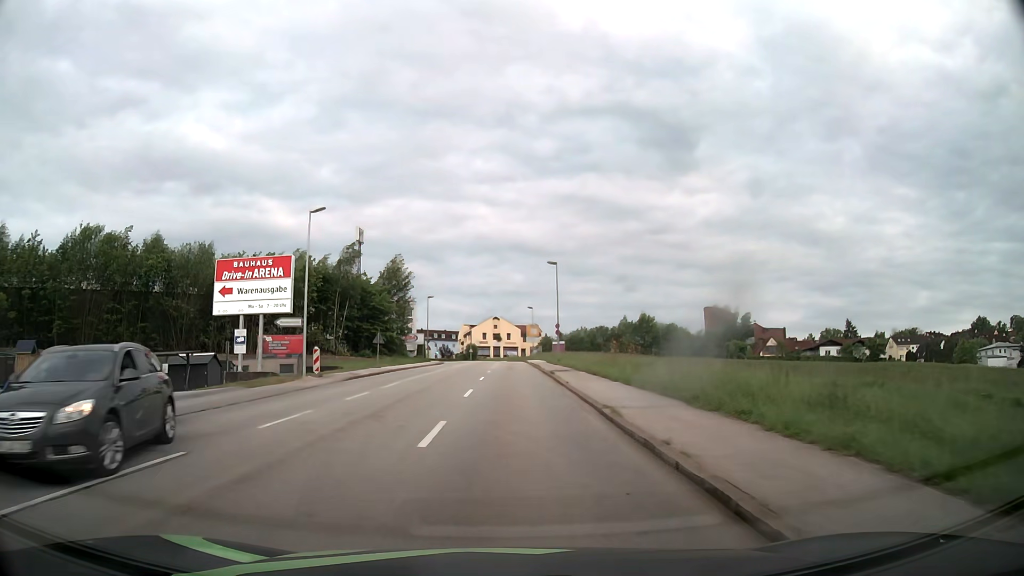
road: tertiary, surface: asphalt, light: Day
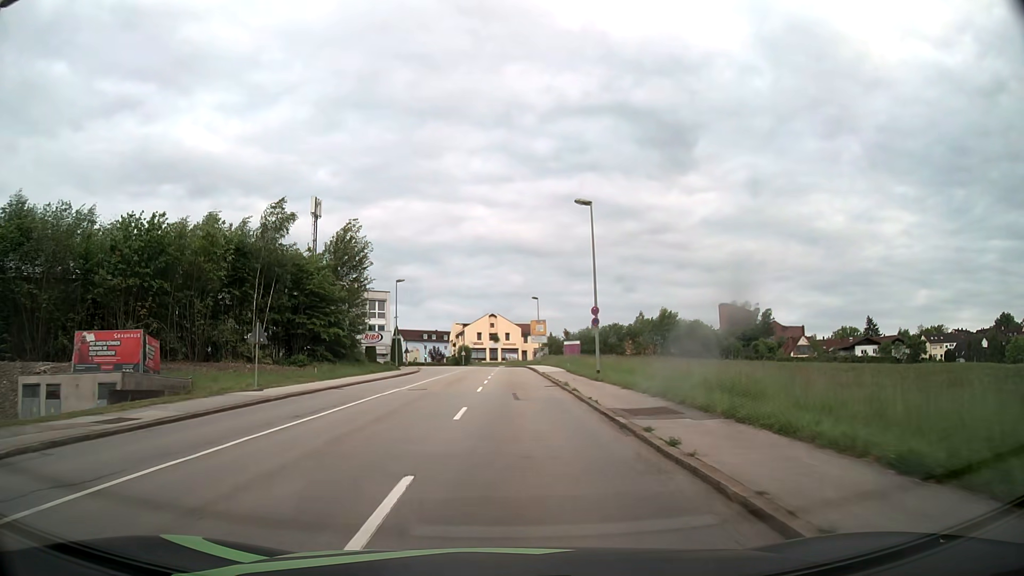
(0.0, +23.0) m; 0°
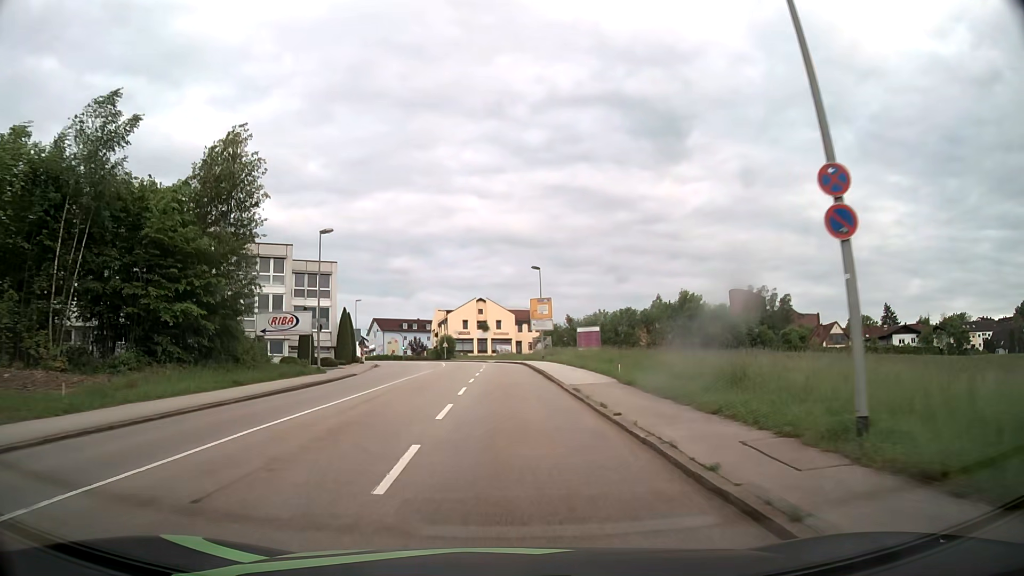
(+0.1, +23.0) m; 0°
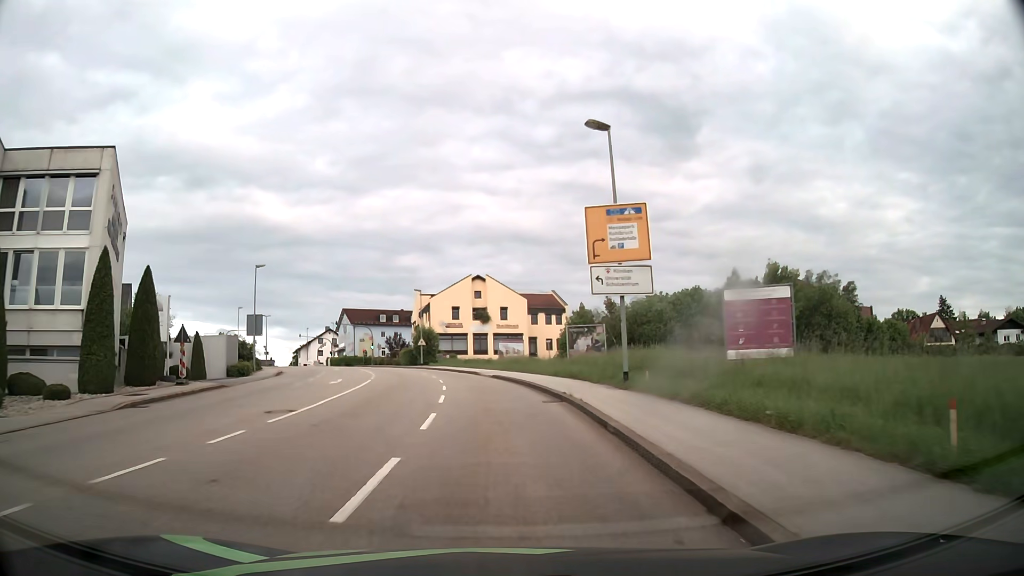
(0.0, +38.3) m; 0°
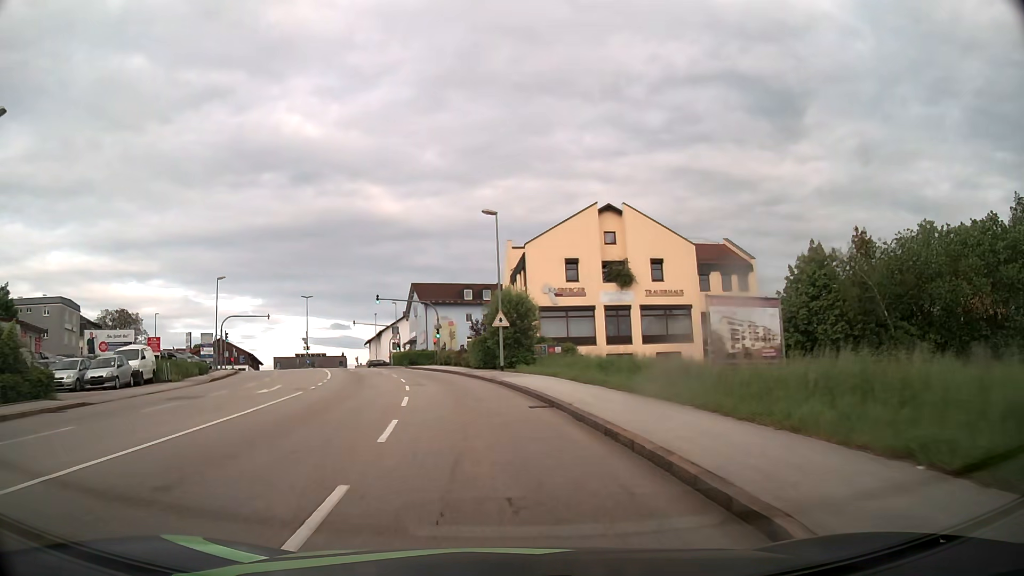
(-2.6, +38.2) m; -10°
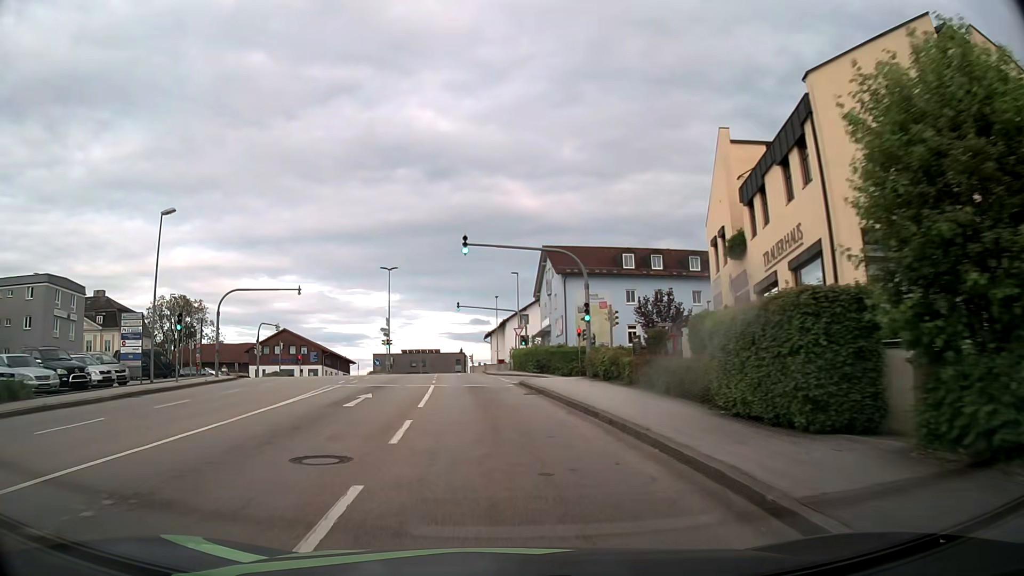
(-3.3, +30.3) m; -12°
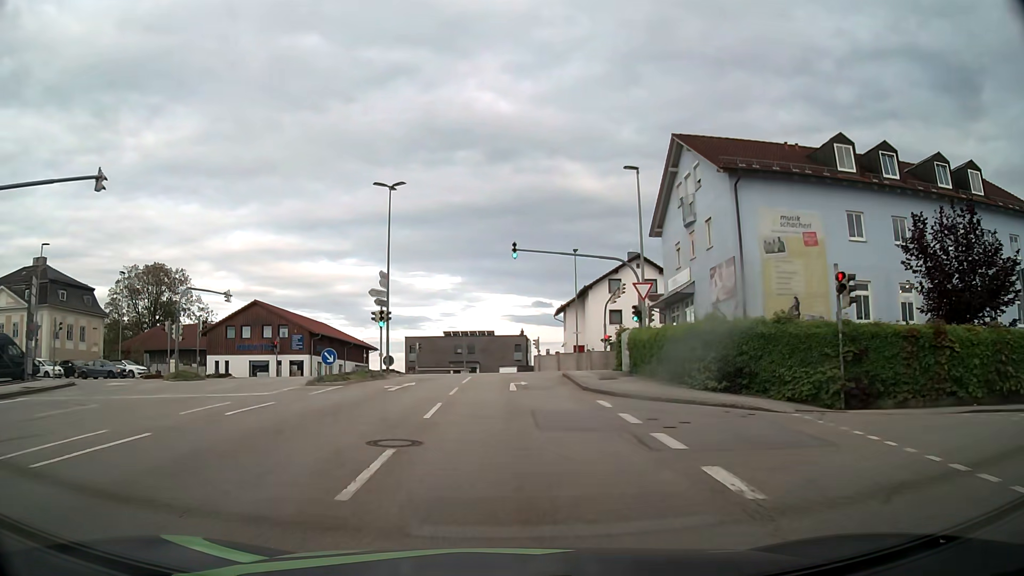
(-1.8, +29.4) m; -6°
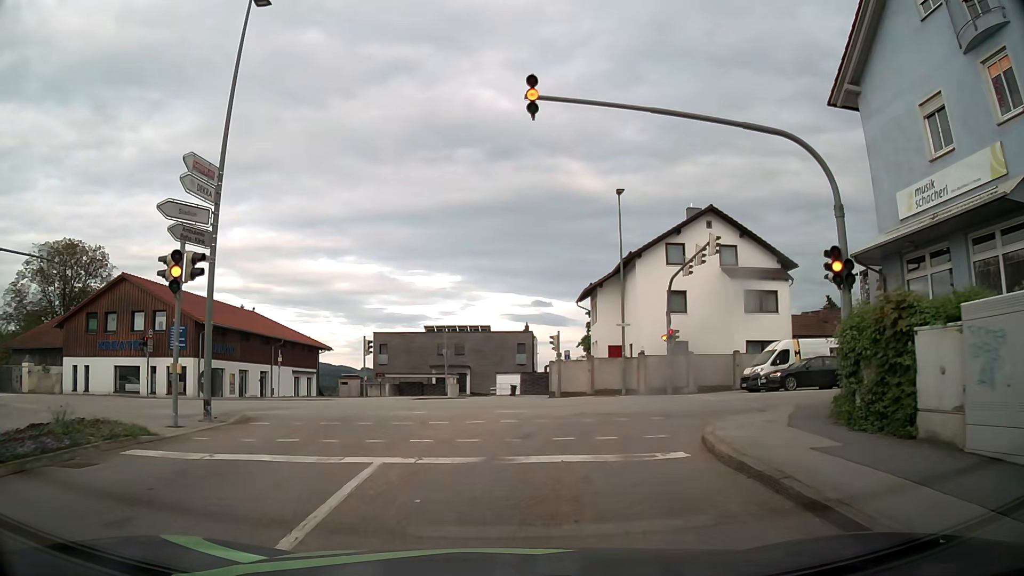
(-0.1, +21.6) m; 0°
